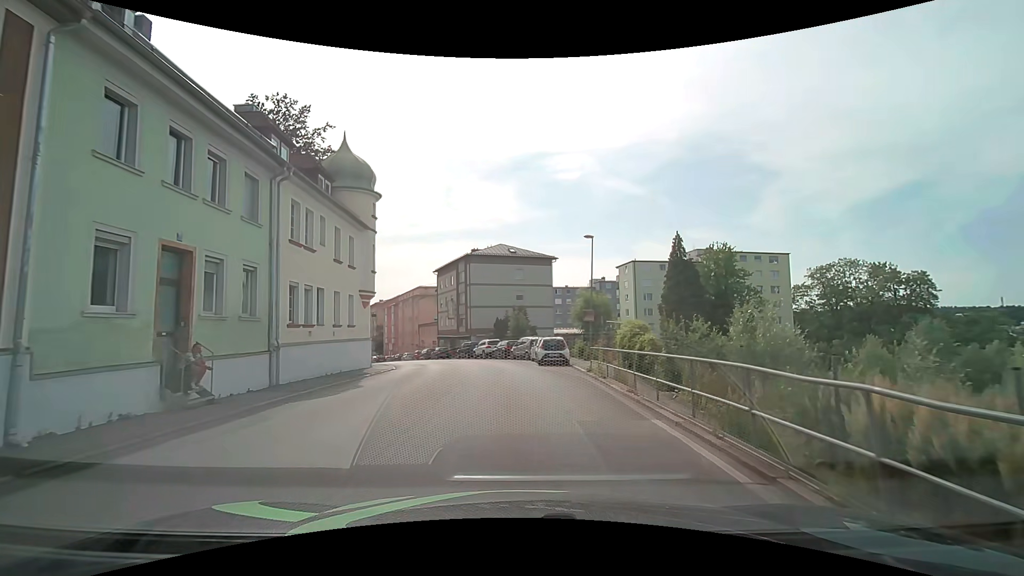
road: tertiary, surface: asphalt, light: Day
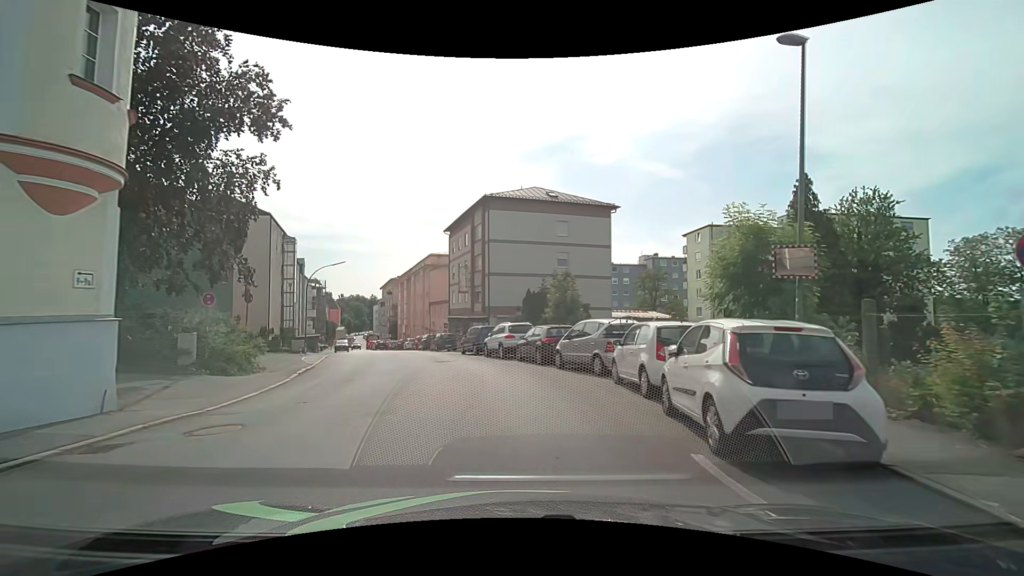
(-0.8, +20.3) m; -4°
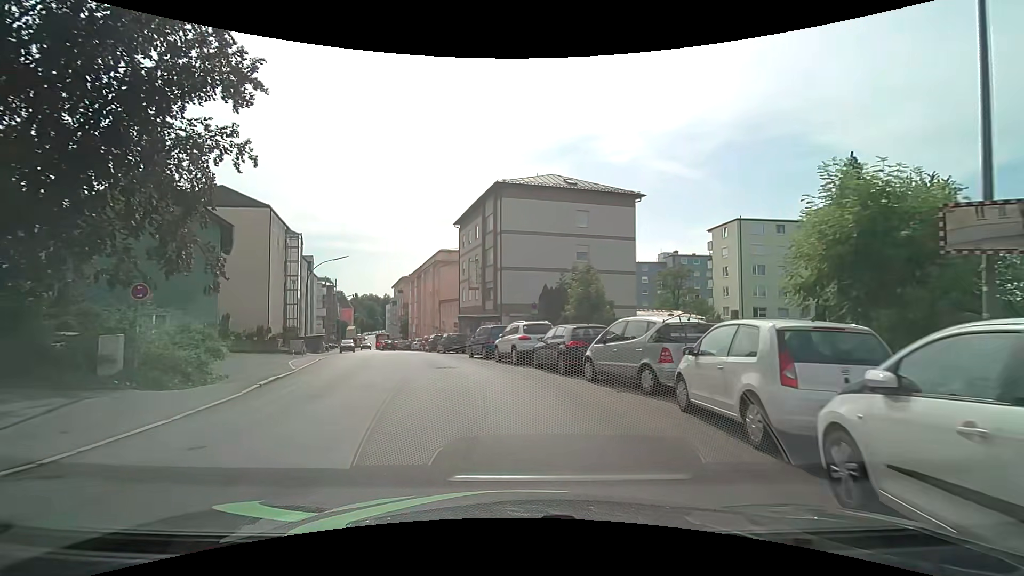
(-0.1, +3.8) m; -2°
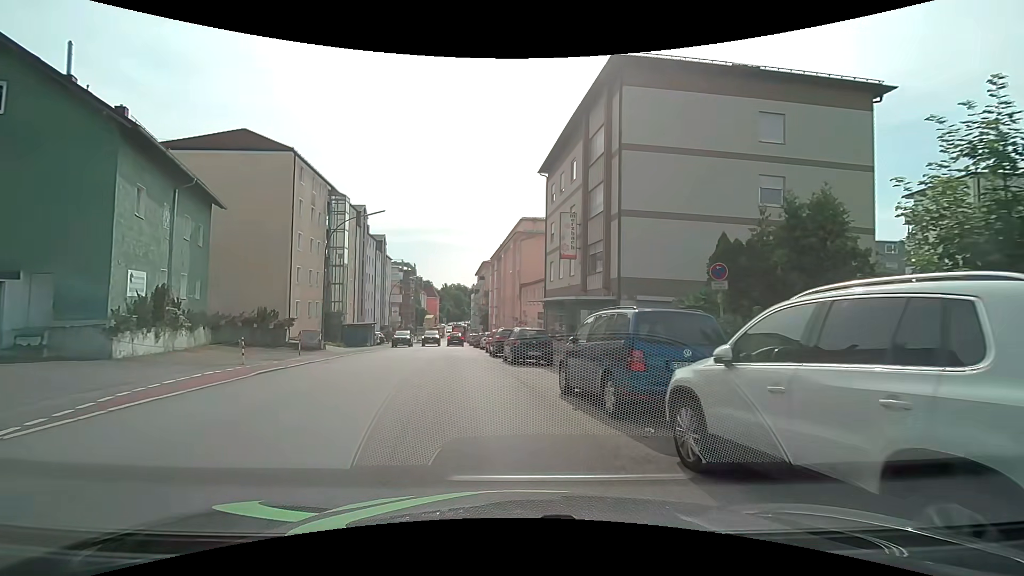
(-1.3, +16.4) m; -9°
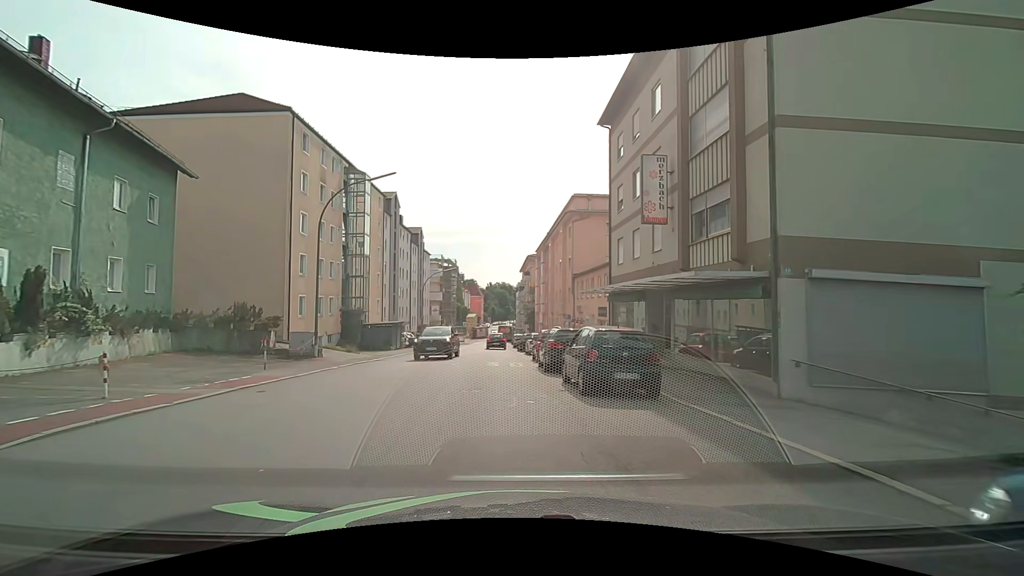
(-0.5, +8.7) m; -5°
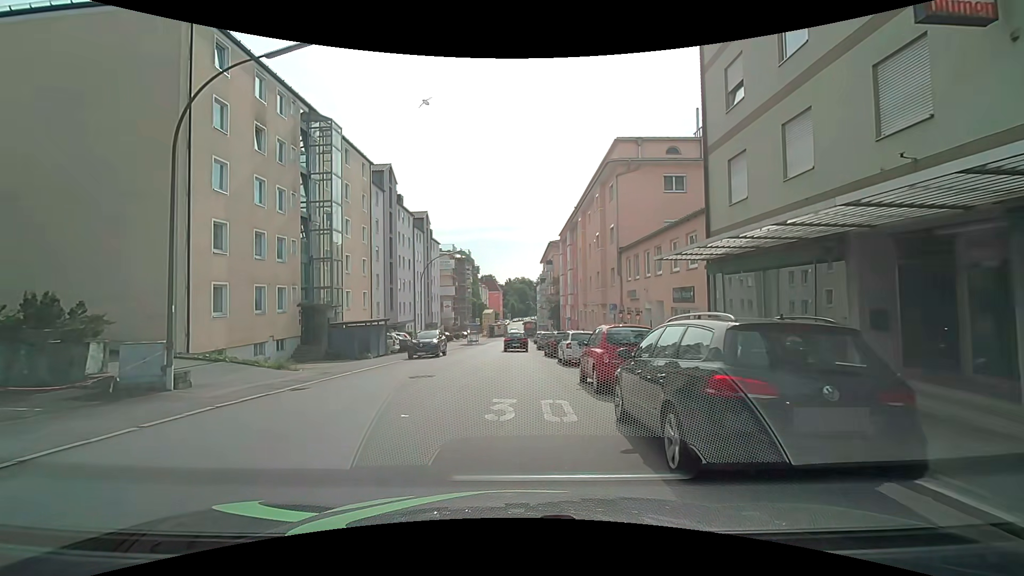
(-0.5, +11.7) m; -3°
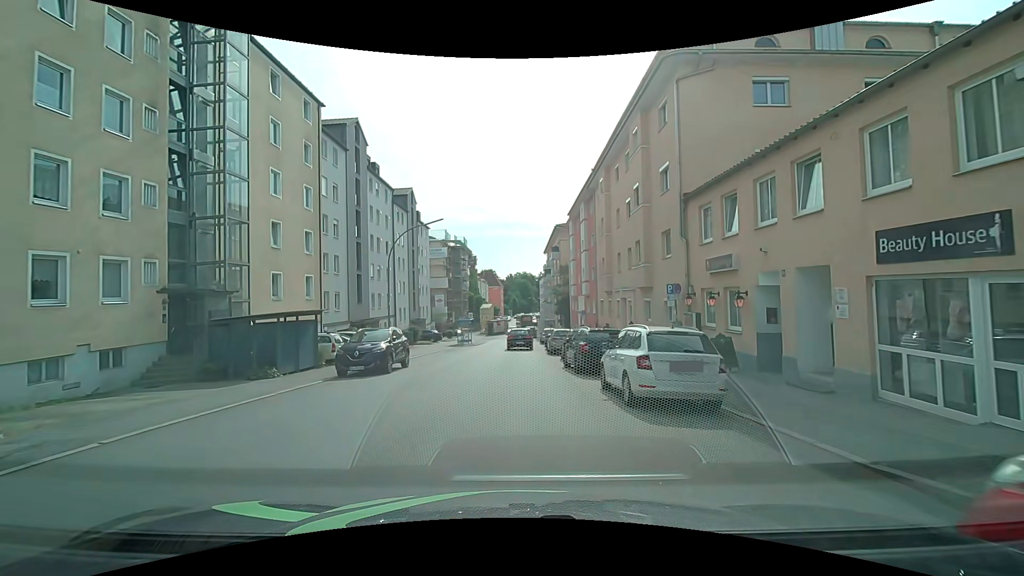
(-0.2, +11.8) m; -1°
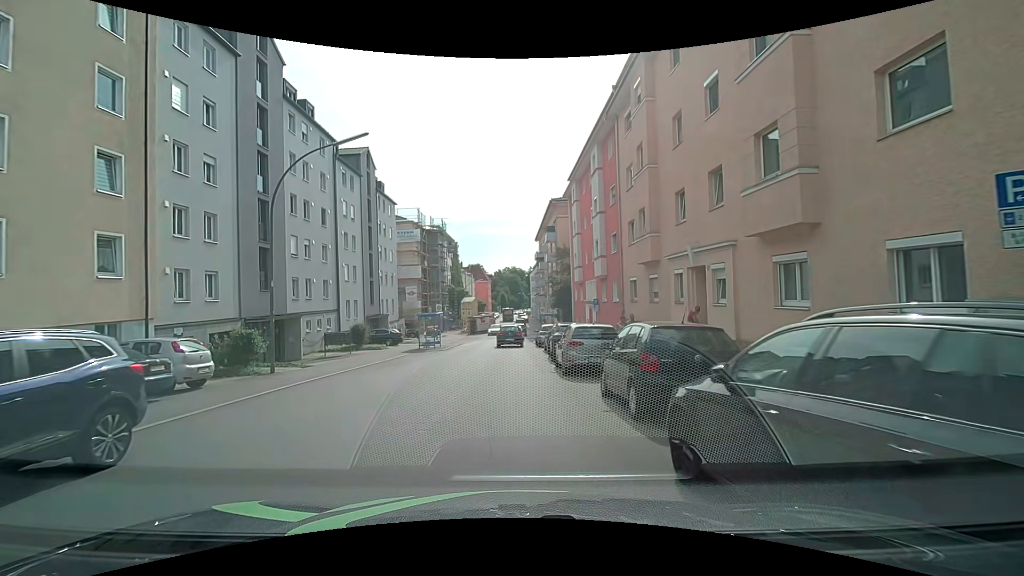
(+0.1, +14.2) m; +1°
(0, +10) (0, +20) (0, +30) (0, +40) (0, +50) (0, +60) (+1, +70) (+1, +80) (+1, +90) (0, +100) m
